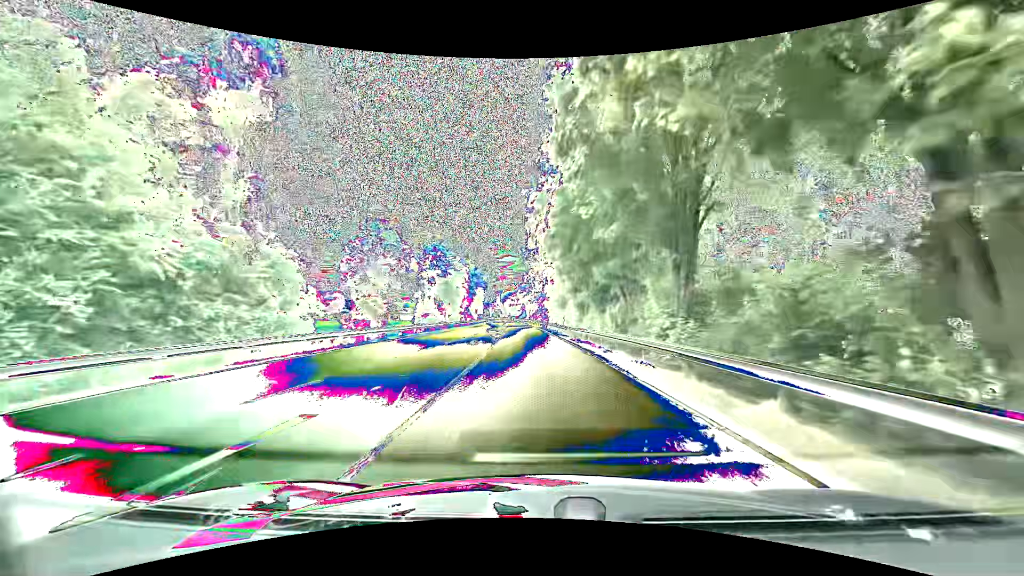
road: primary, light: Day
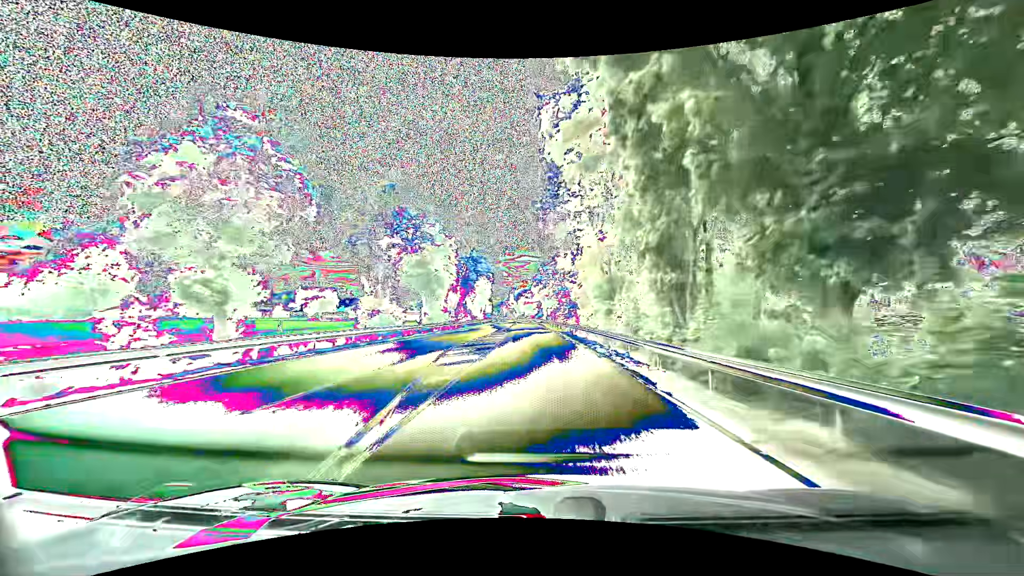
(-0.5, +25.7) m; -2°
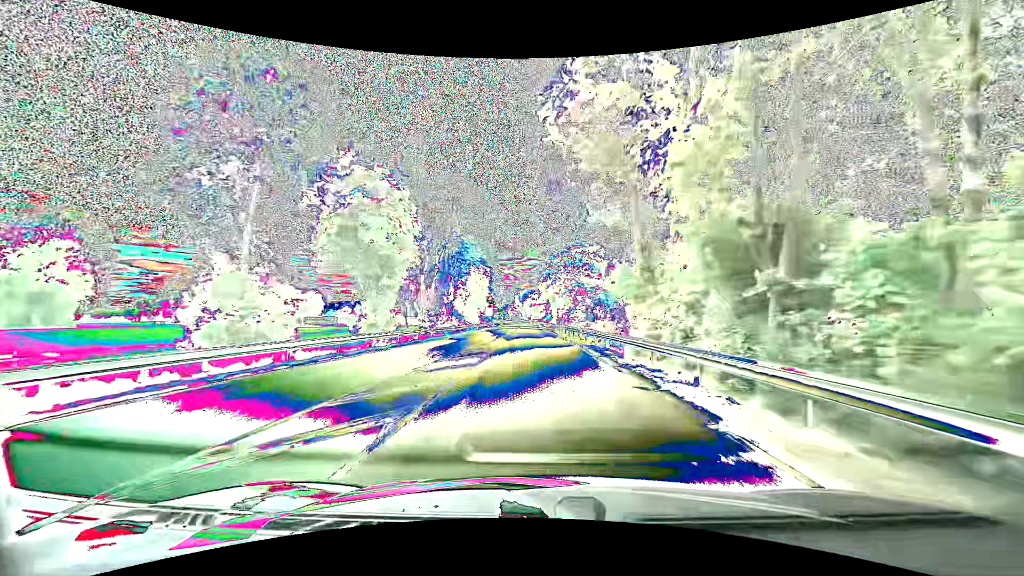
(+0.1, +19.9) m; -1°
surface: asphalt
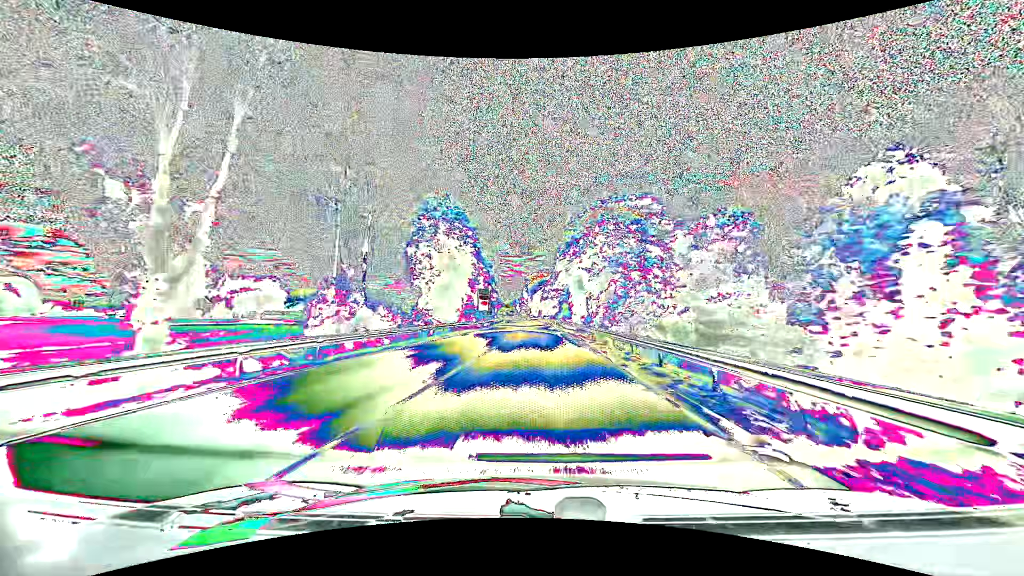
(-0.2, +33.3) m; -1°
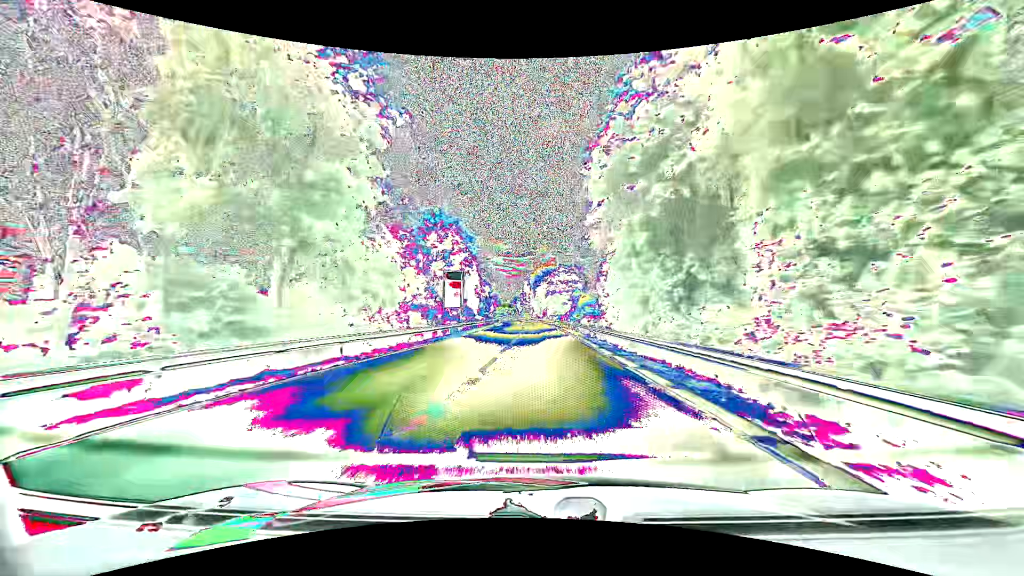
(-0.2, +35.8) m; -1°
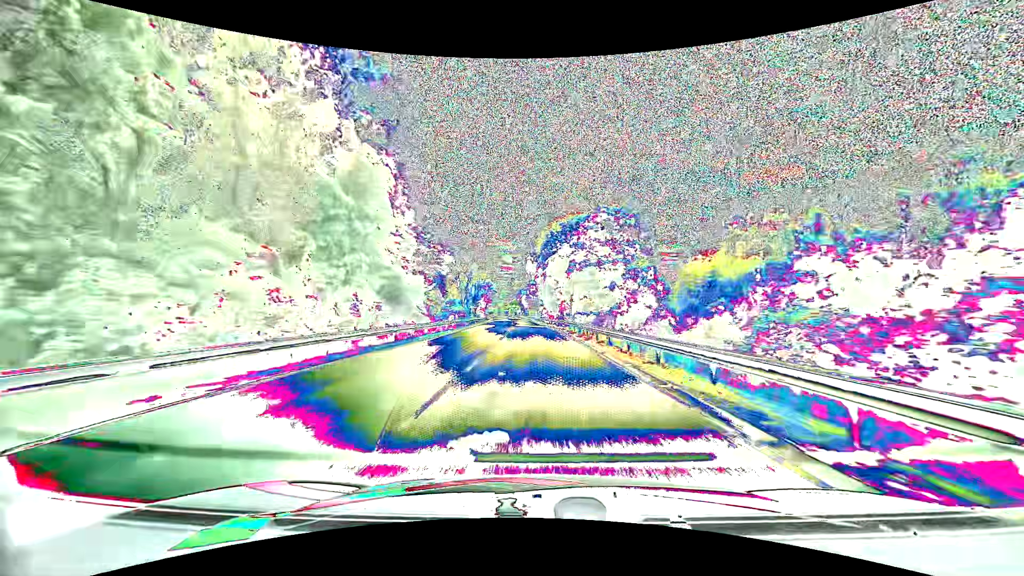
(-0.2, +60.5) m; -1°
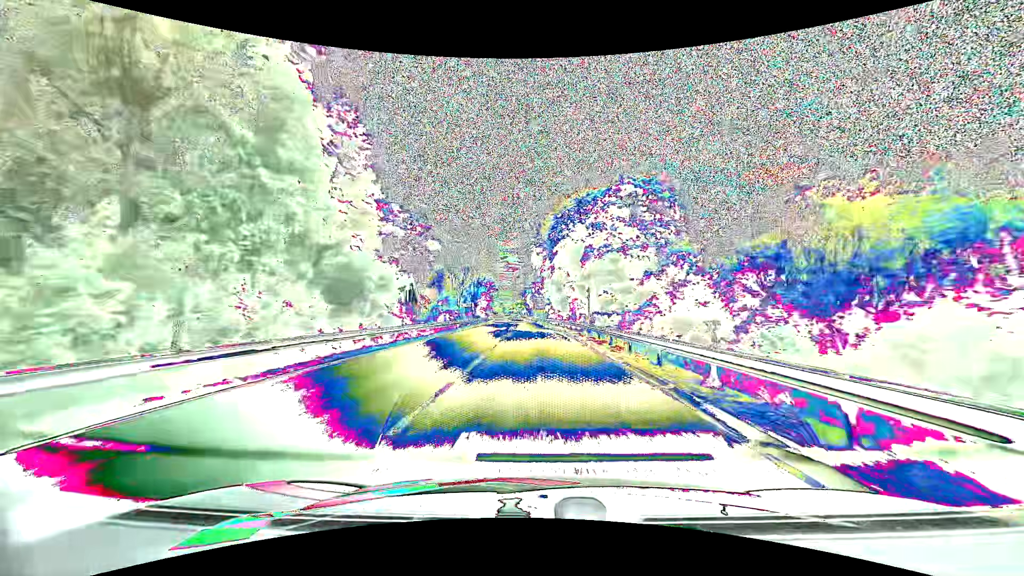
(-0.1, +12.1) m; -1°
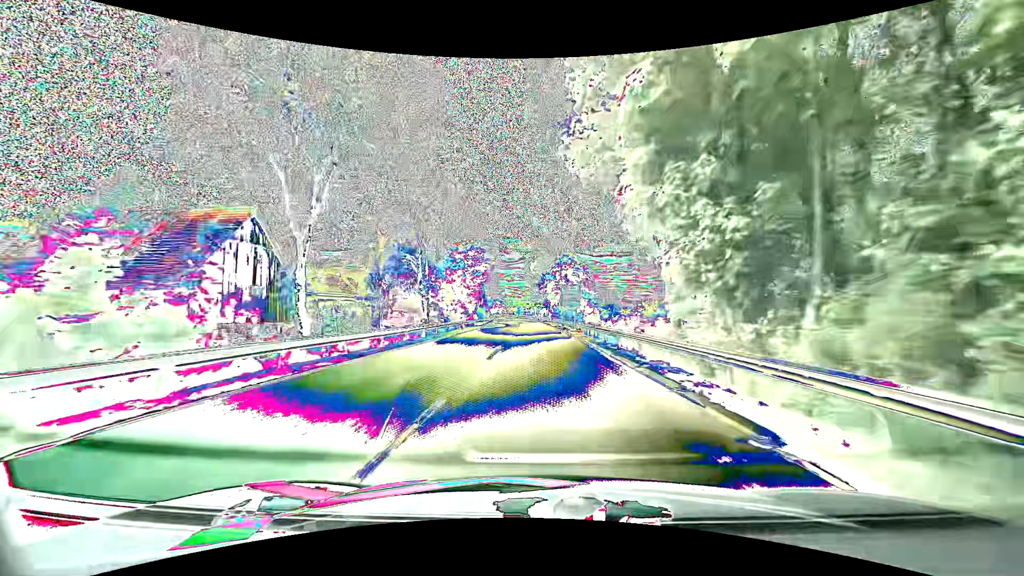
(-1.7, +60.4) m; -3°
(0, +10) (0, +20) (0, +30) (0, +40) (0, +50) (0, +60) (-1, +70) (-1, +80) (-1, +90) (-2, +100) m
